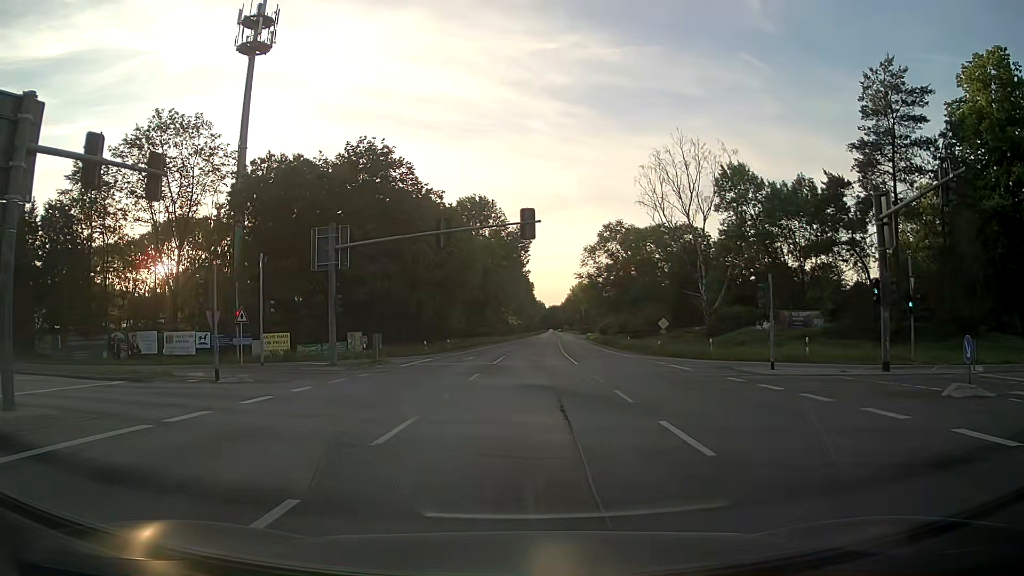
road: primary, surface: asphalt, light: Day
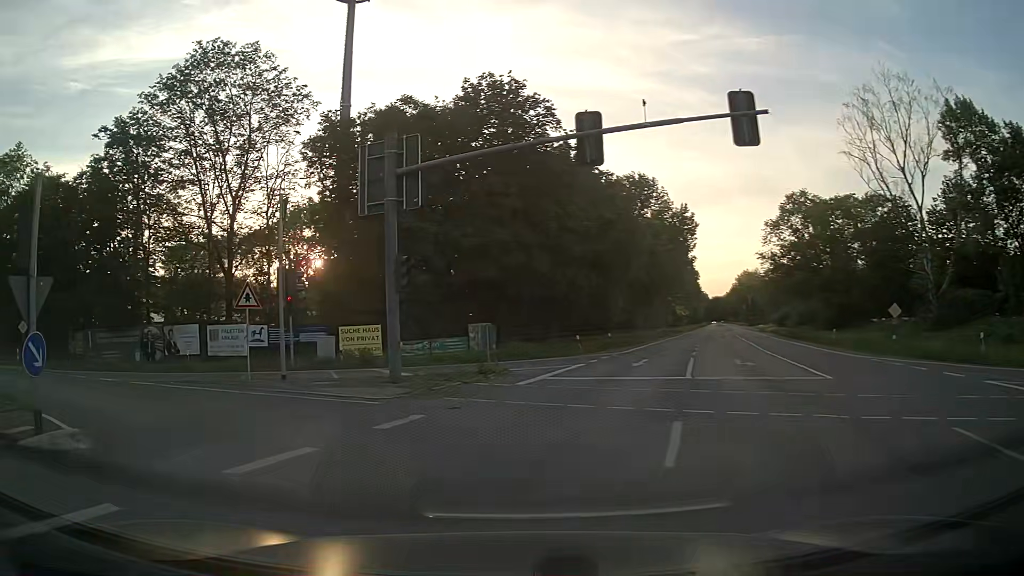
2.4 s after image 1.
(-1.0, +14.3) m; -14°
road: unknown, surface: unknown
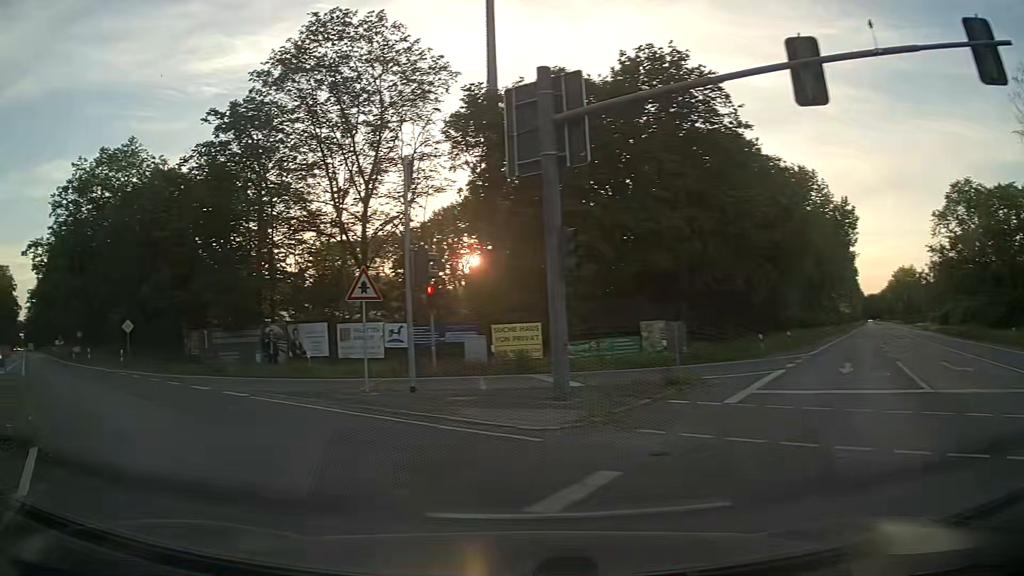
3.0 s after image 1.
(-0.5, +4.4) m; -14°
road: secondary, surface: asphalt
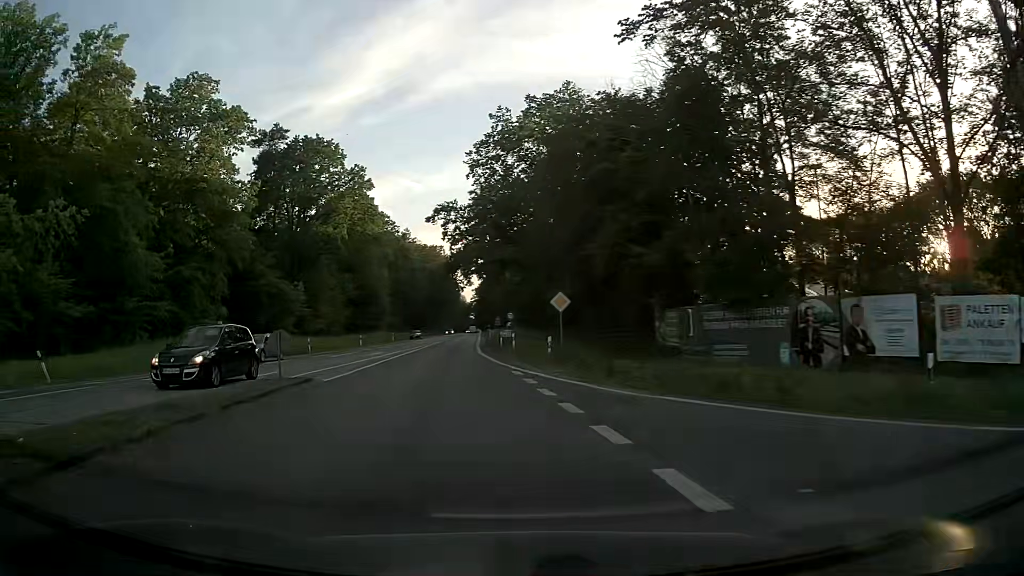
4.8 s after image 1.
(-5.6, +13.5) m; -40°
(-1, +10) (-2, +20) (-3, +30) (-4, +40) (-4, +50) (-5, +60) (-6, +70) (-6, +80) (-7, +90) (-7, +100) m
